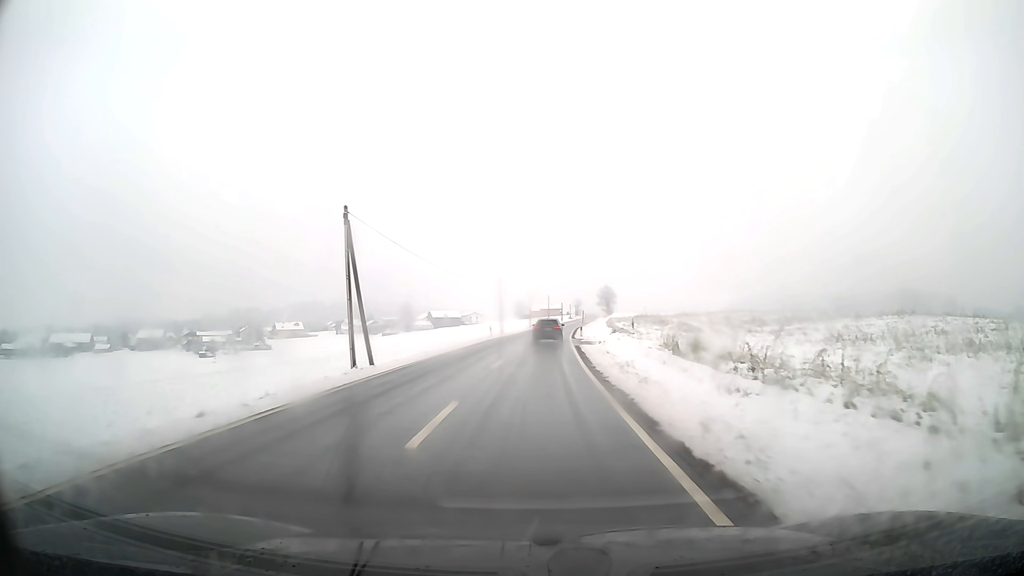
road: secondary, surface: asphalt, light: Day
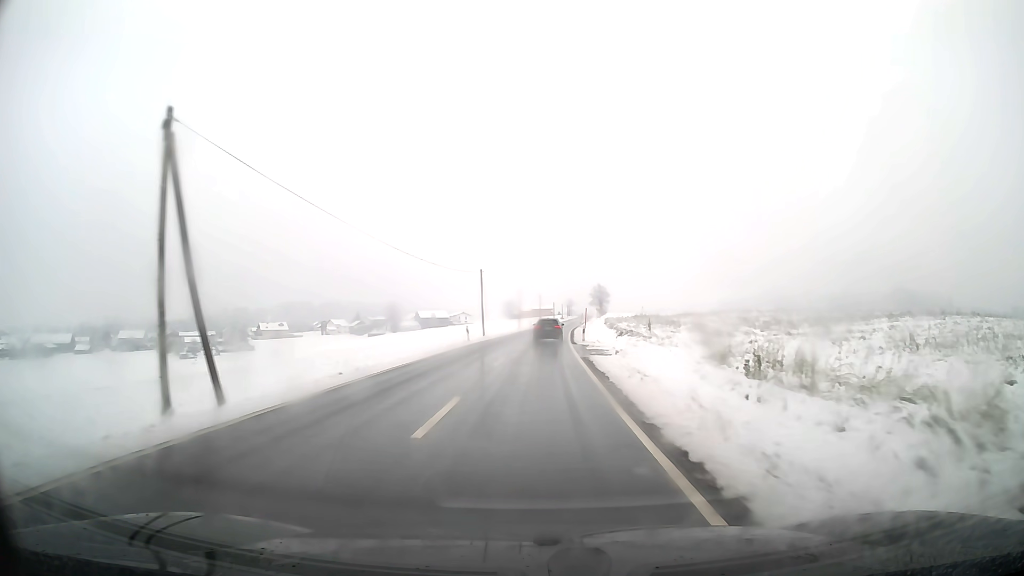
(+0.1, +11.5) m; +1°
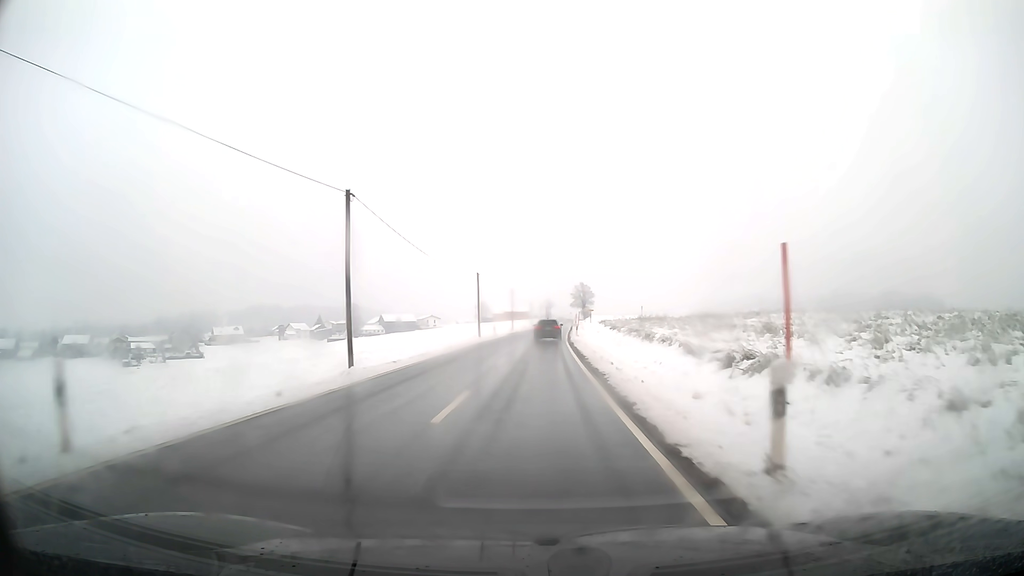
(+0.7, +34.6) m; +2°
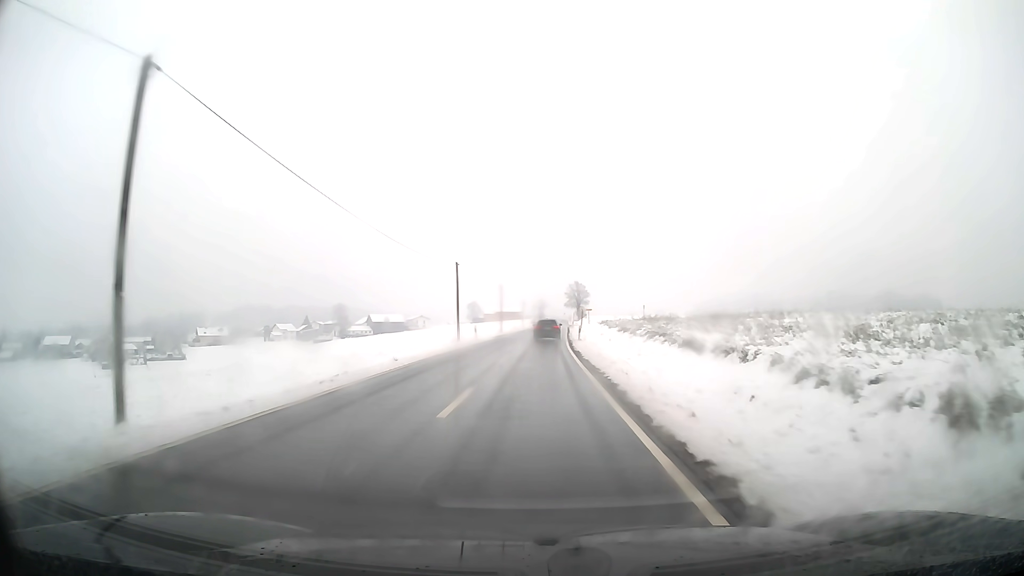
(+0.1, +11.7) m; +1°
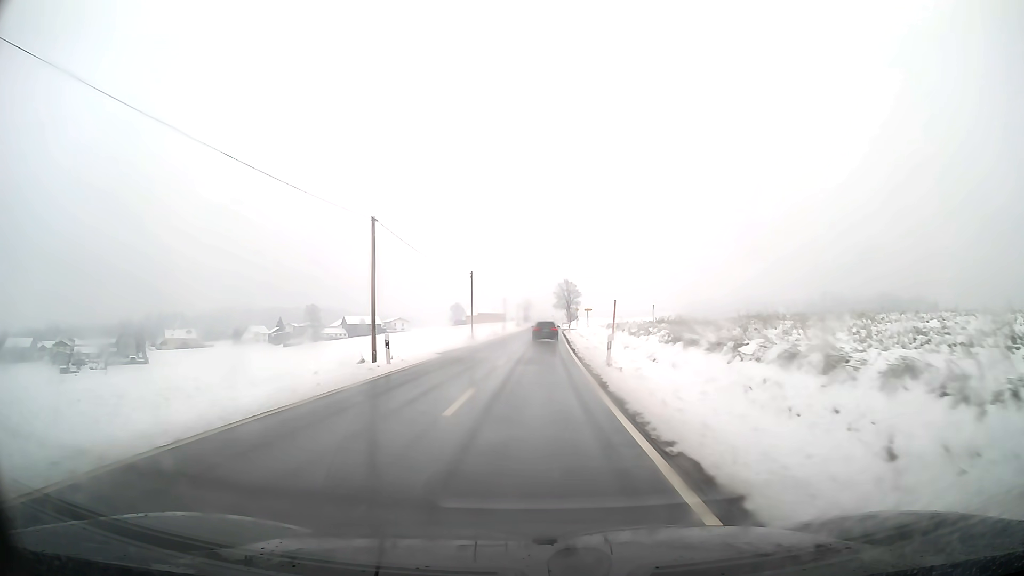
(+0.2, +23.6) m; +1°
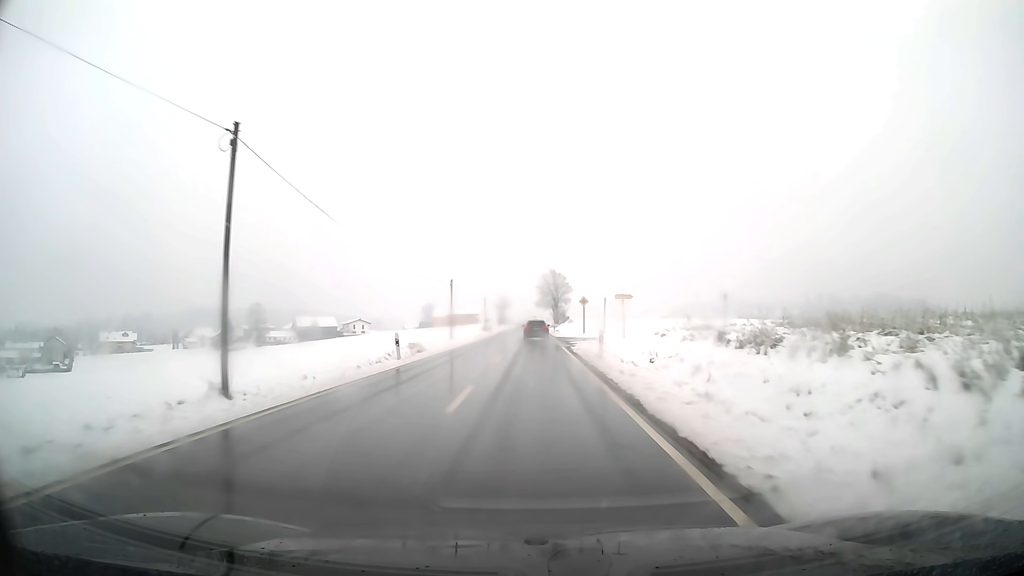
(+0.7, +47.8) m; +1°
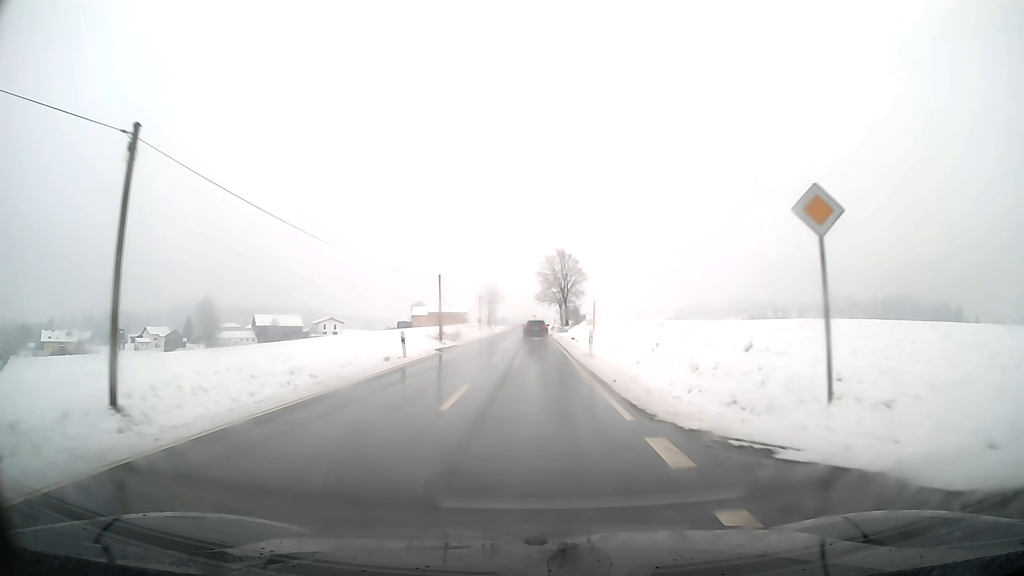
(+0.1, +47.7) m; 0°
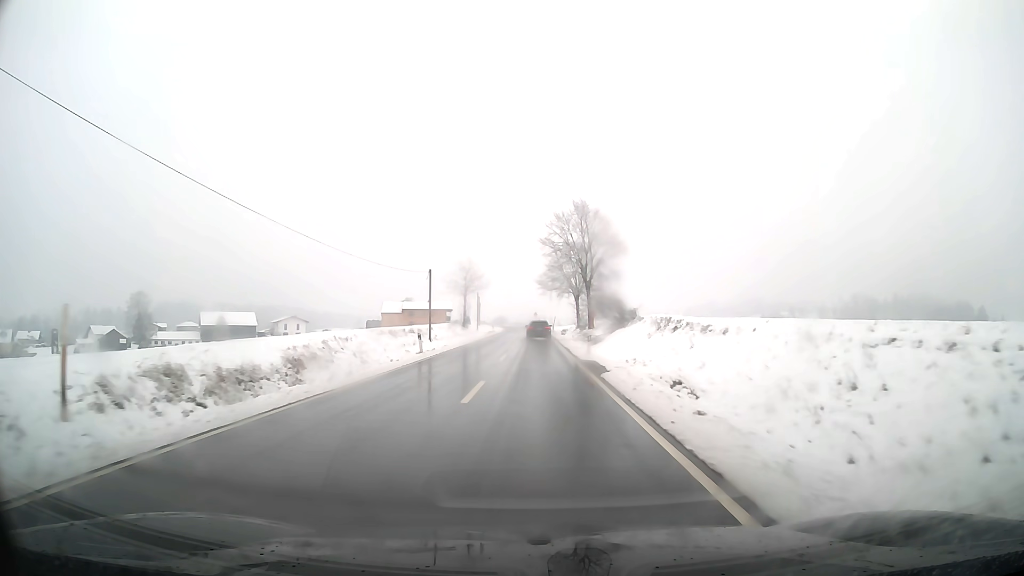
(-0.1, +47.1) m; 0°
